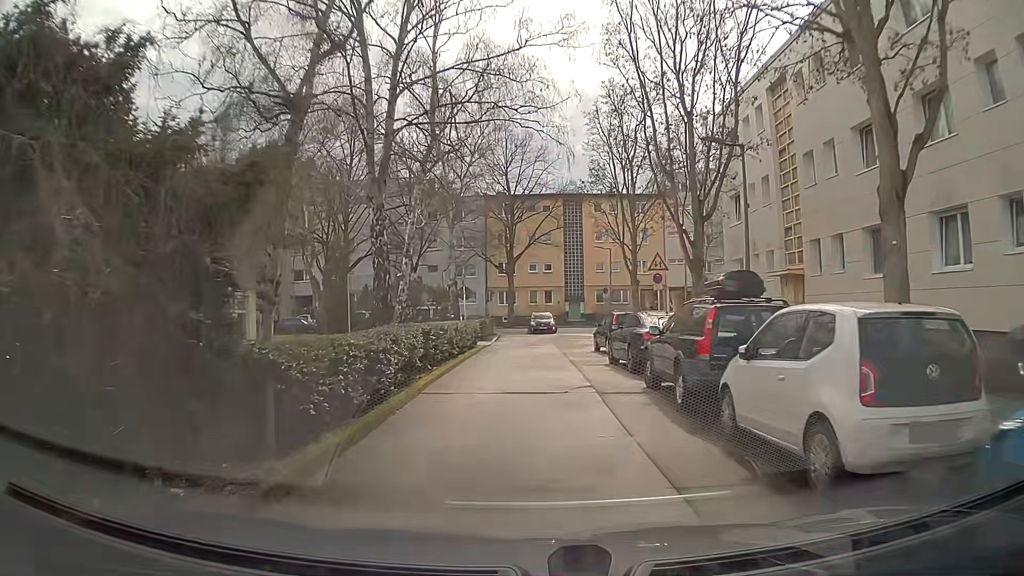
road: residential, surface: asphalt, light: Day
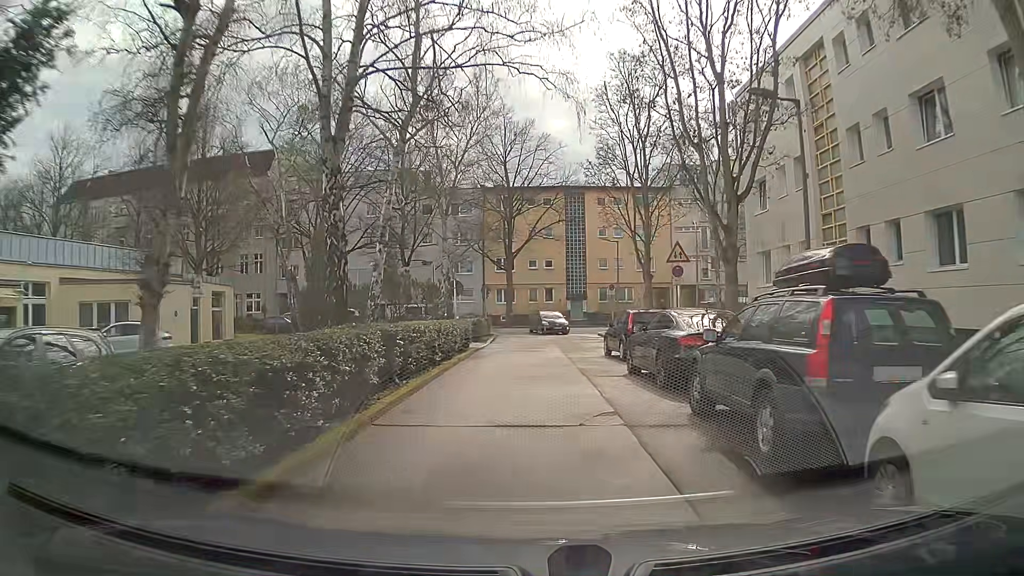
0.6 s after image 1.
(0.0, +3.6) m; +1°
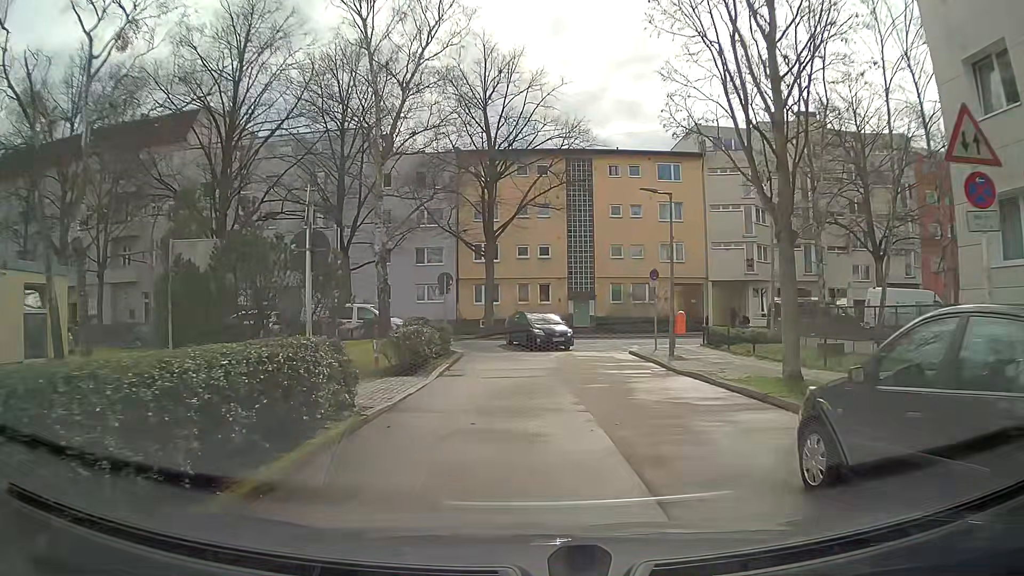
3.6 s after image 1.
(-0.1, +16.2) m; -1°
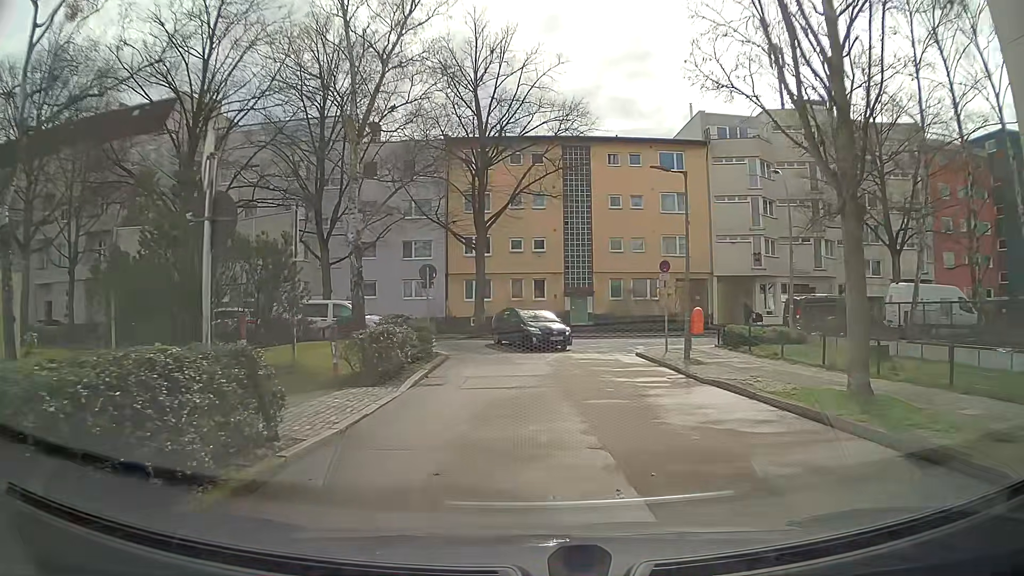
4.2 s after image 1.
(+0.1, +2.9) m; +1°
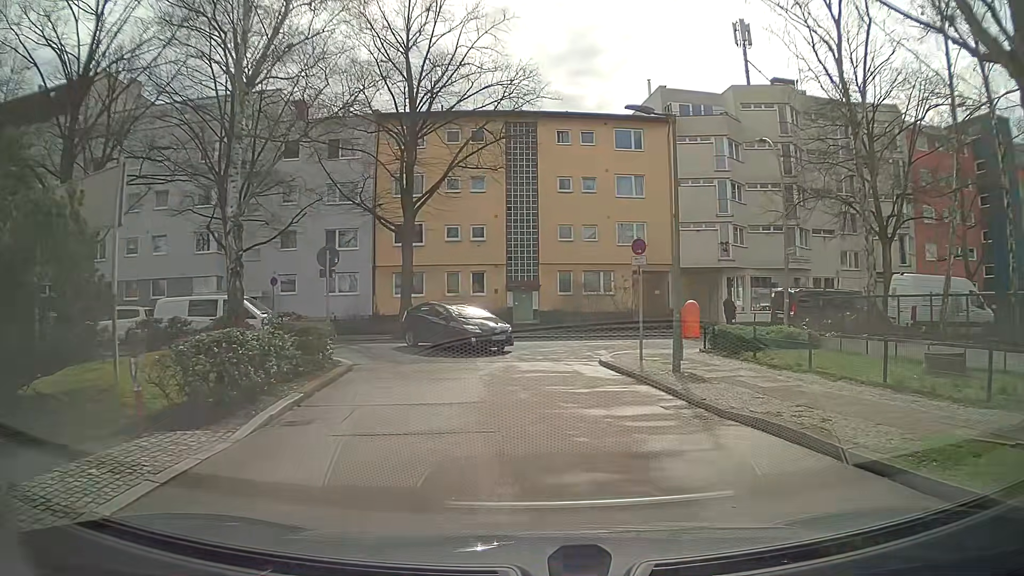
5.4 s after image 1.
(+0.3, +5.3) m; +6°
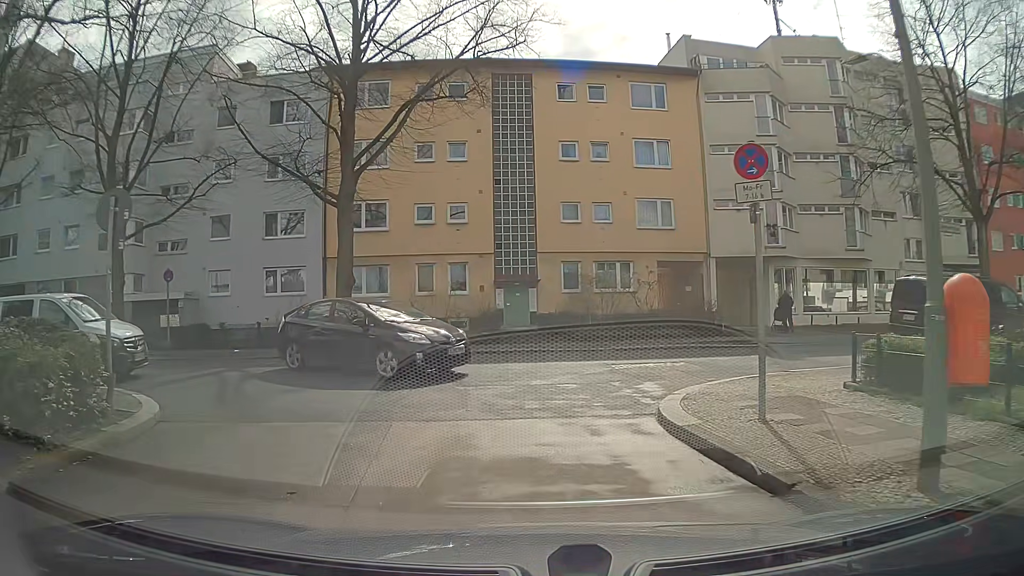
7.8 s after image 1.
(+0.3, +9.3) m; 0°
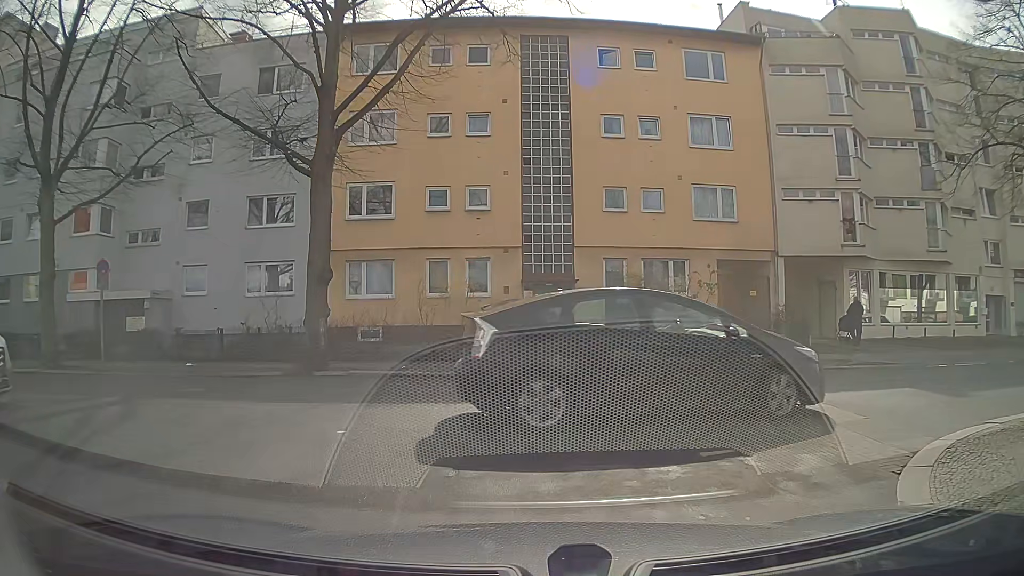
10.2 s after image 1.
(-0.2, +5.3) m; -2°
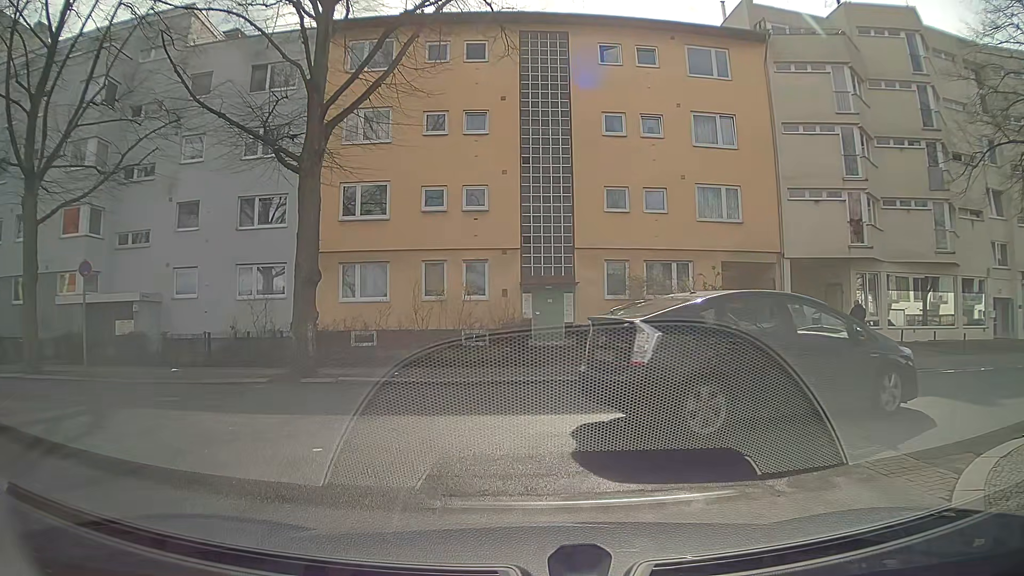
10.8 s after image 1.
(0.0, +0.8) m; 0°
